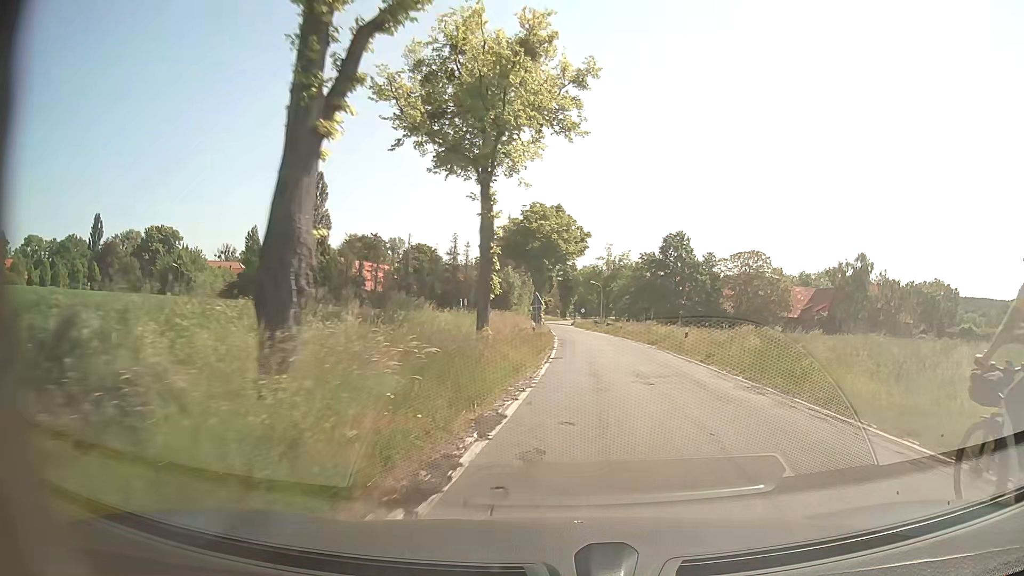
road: secondary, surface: asphalt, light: Day
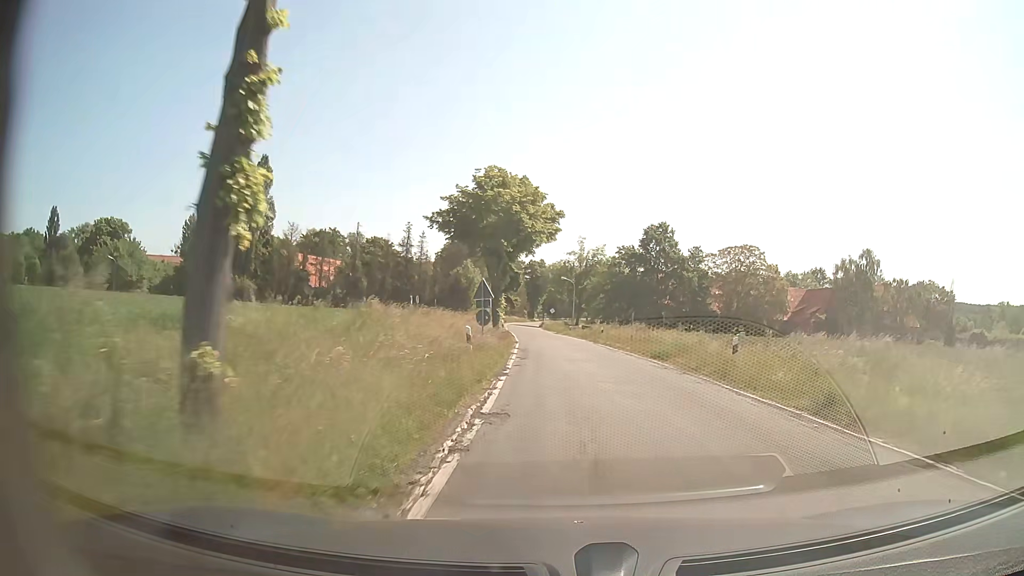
(+0.5, +14.0) m; +3°
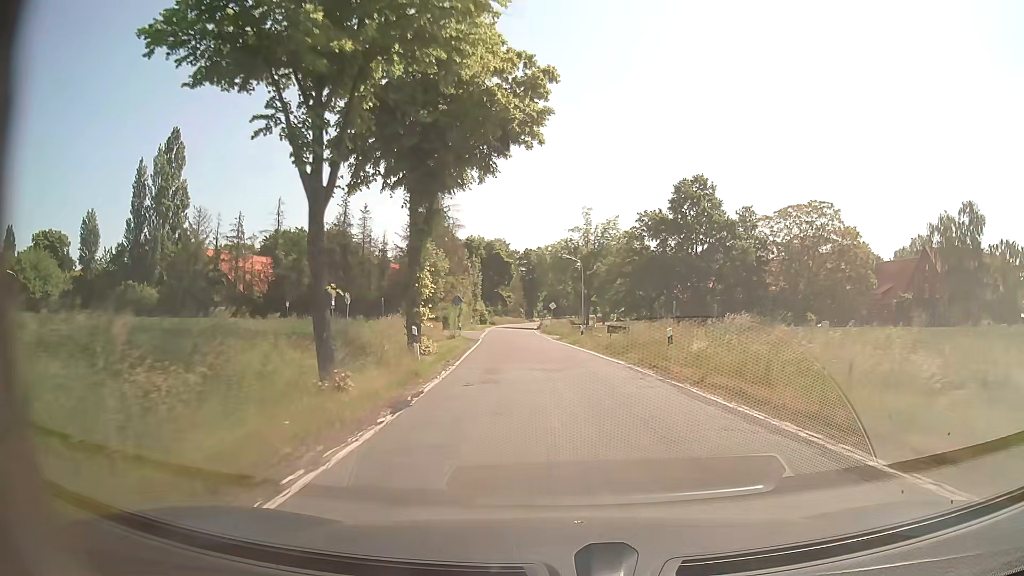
(+0.5, +30.5) m; 0°
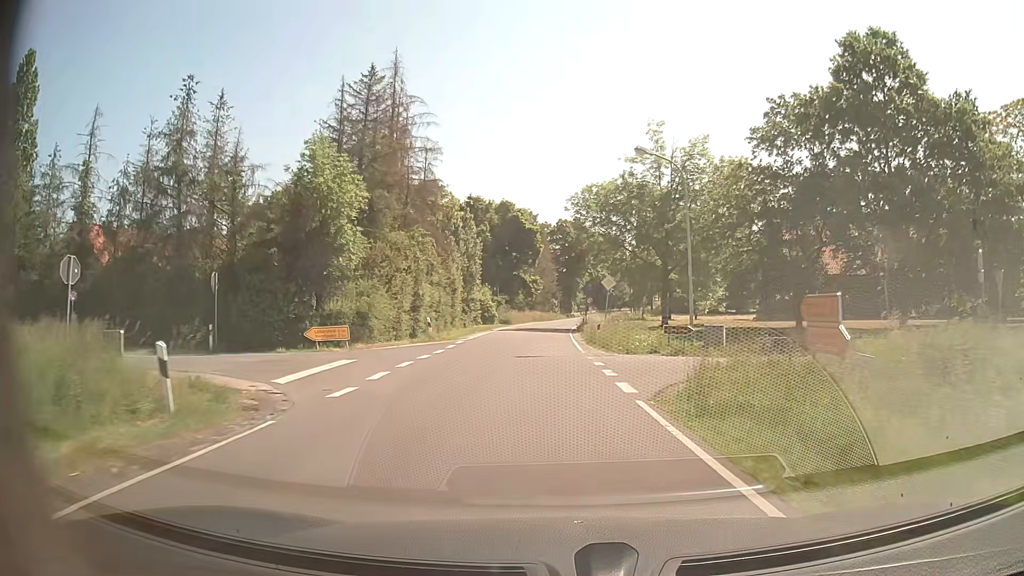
(-1.1, +40.1) m; -4°
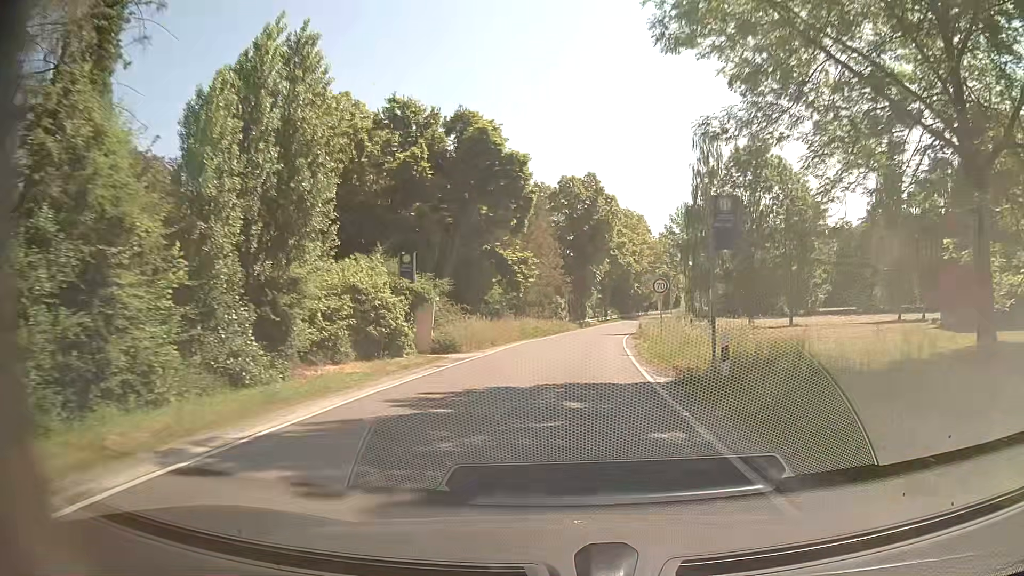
(-0.7, +40.9) m; 0°
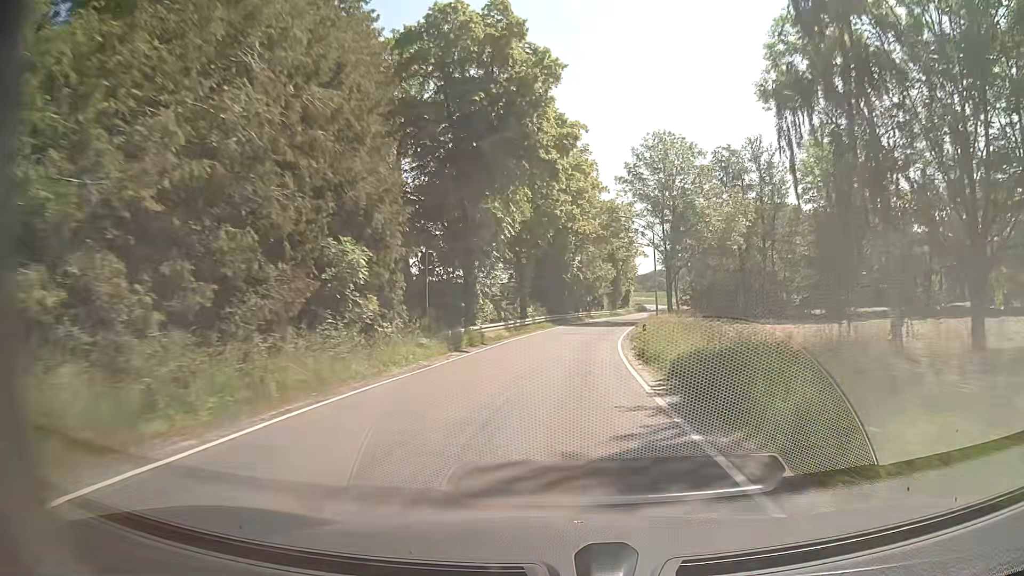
(+2.8, +43.8) m; +7°
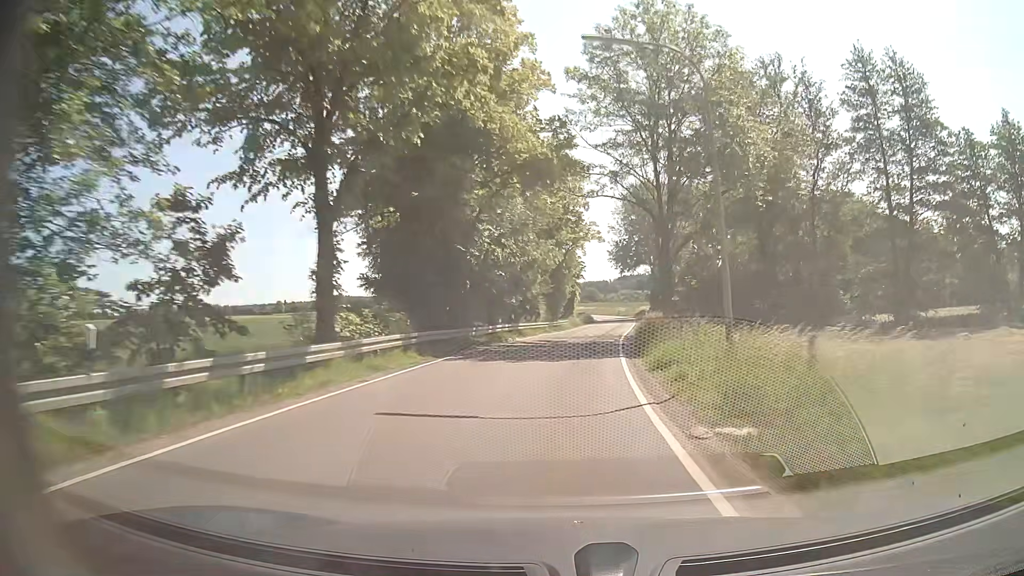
(+1.3, +29.4) m; +6°
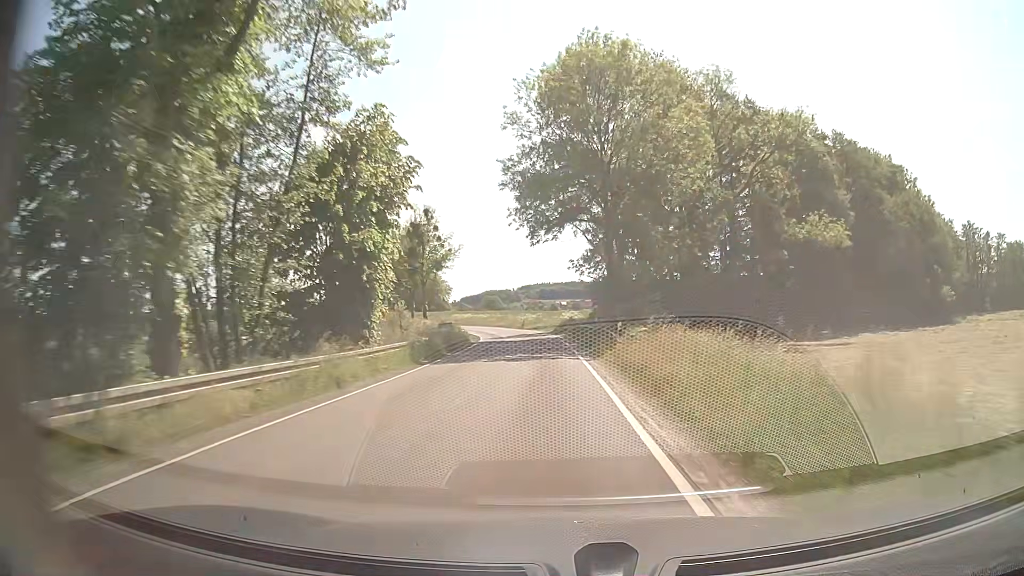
(+4.5, +50.5) m; +9°
(0, +10) (0, +20) (0, +30) (-1, +40) (-2, +50) (-4, +60) (-6, +69) (-9, +79) (-12, +88) (-16, +98) m
